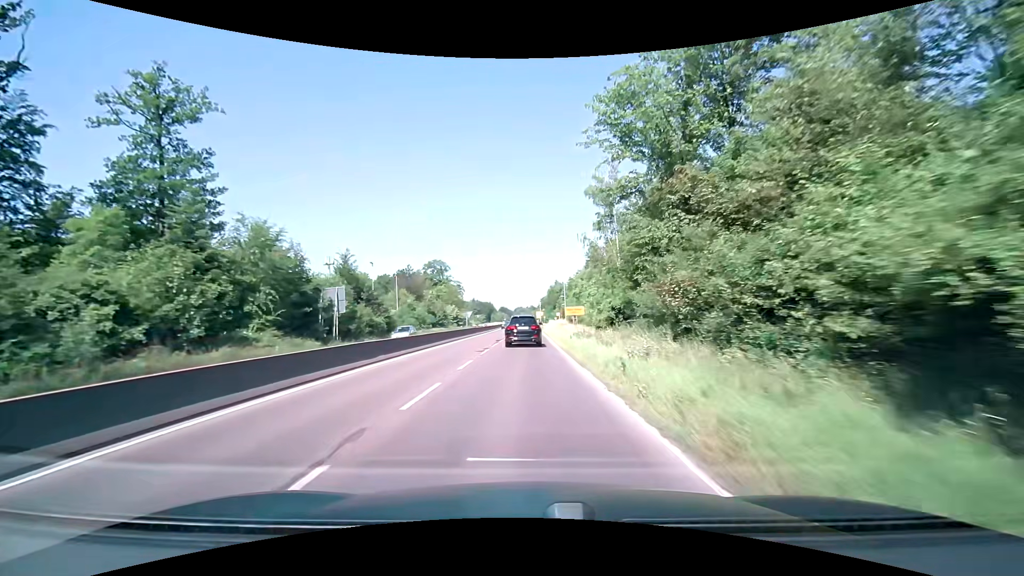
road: trunk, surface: asphalt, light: Day
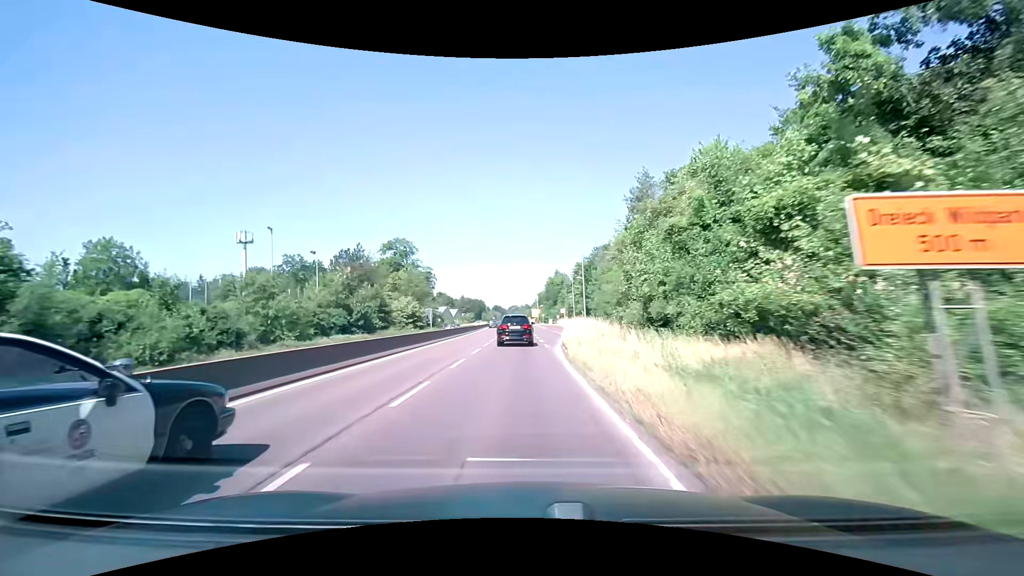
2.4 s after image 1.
(+0.3, +43.1) m; +1°
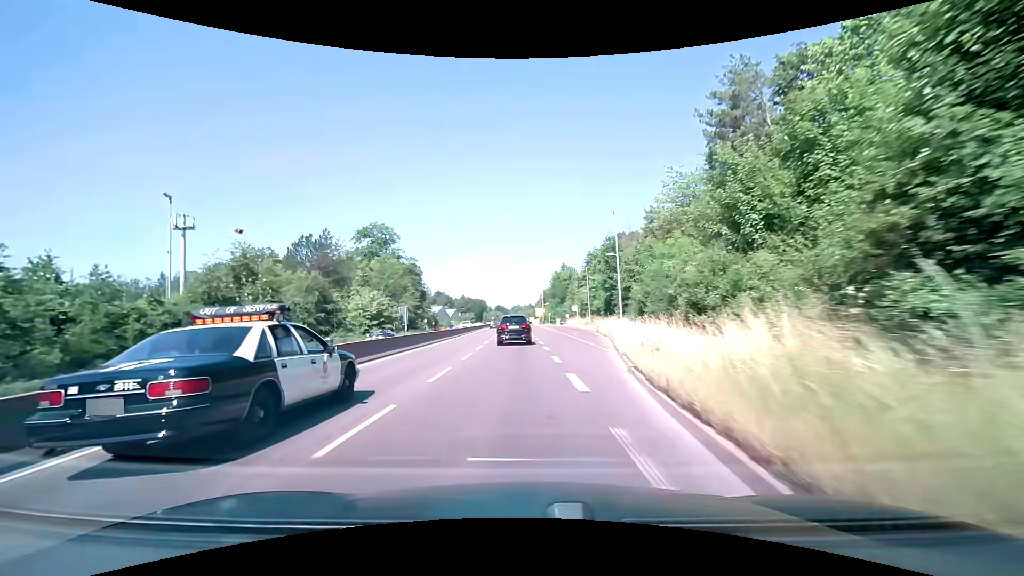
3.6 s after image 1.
(-0.2, +21.2) m; -1°
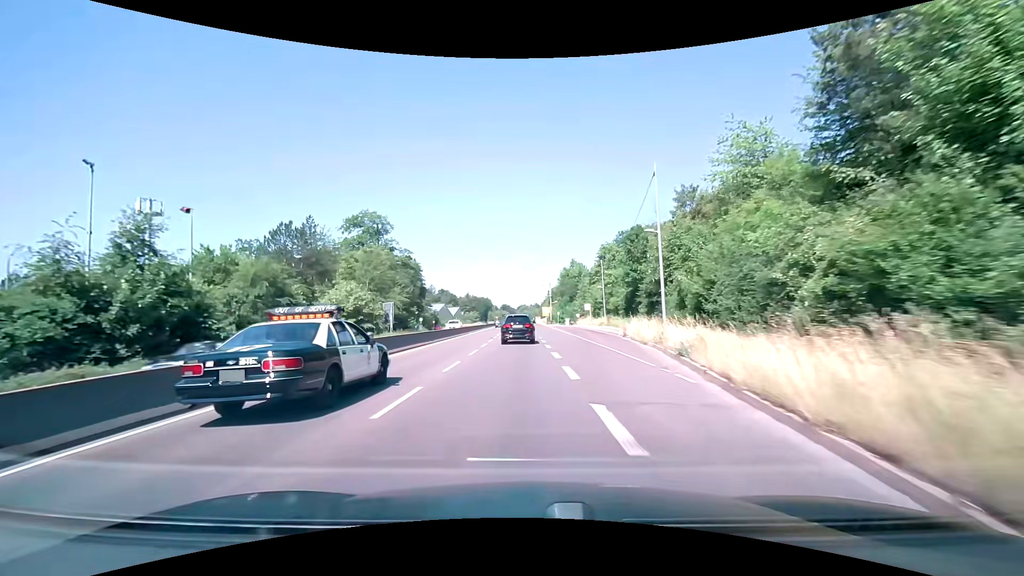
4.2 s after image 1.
(-0.1, +10.5) m; -1°
